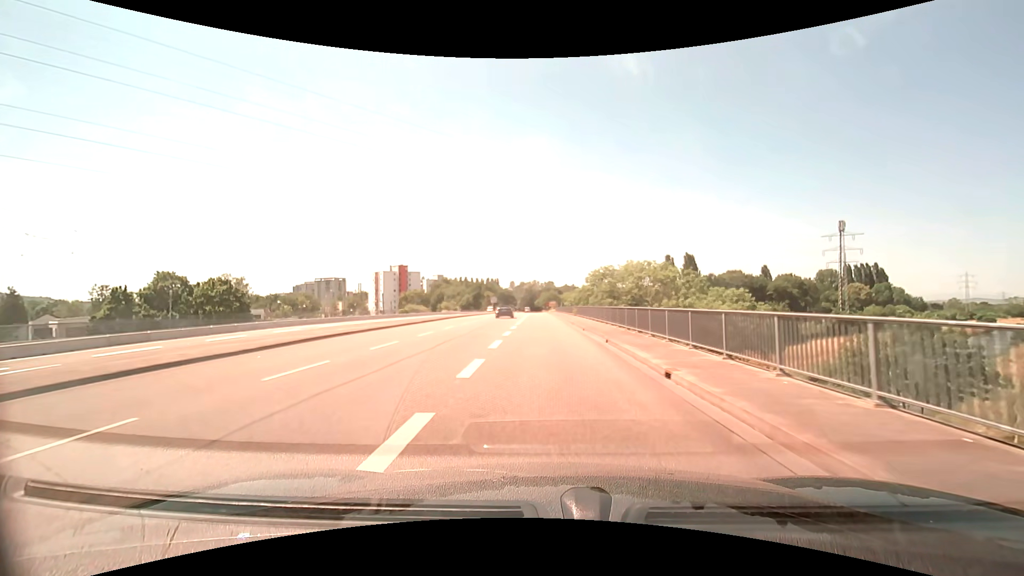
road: secondary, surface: asphalt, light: Day
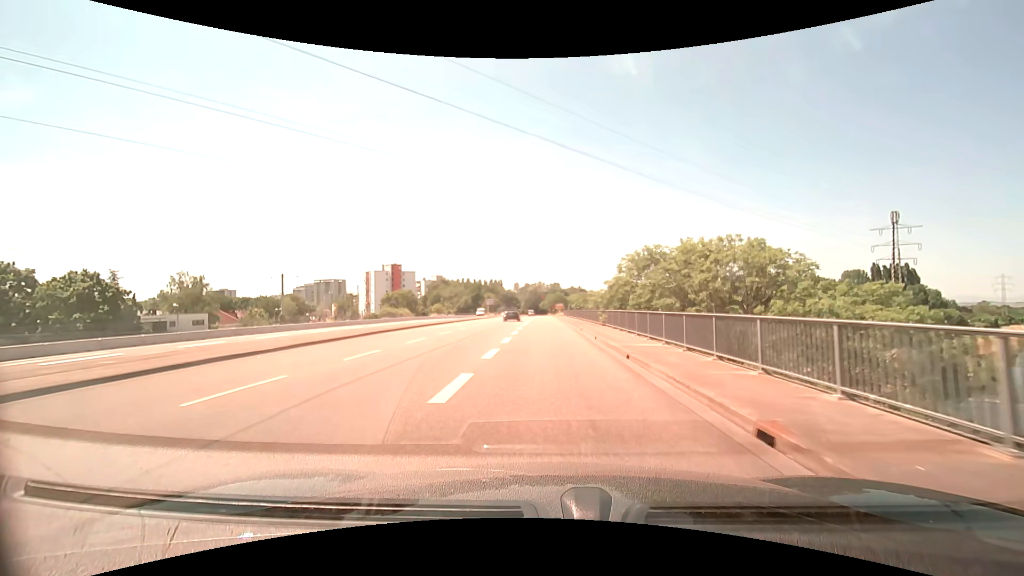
(-0.1, +20.1) m; -1°
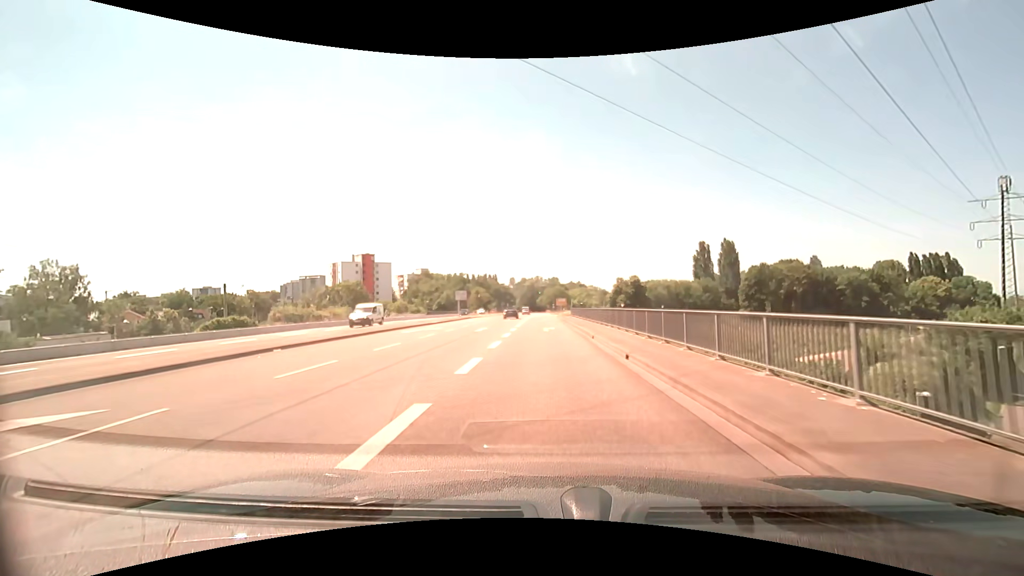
(0.0, +32.8) m; 0°
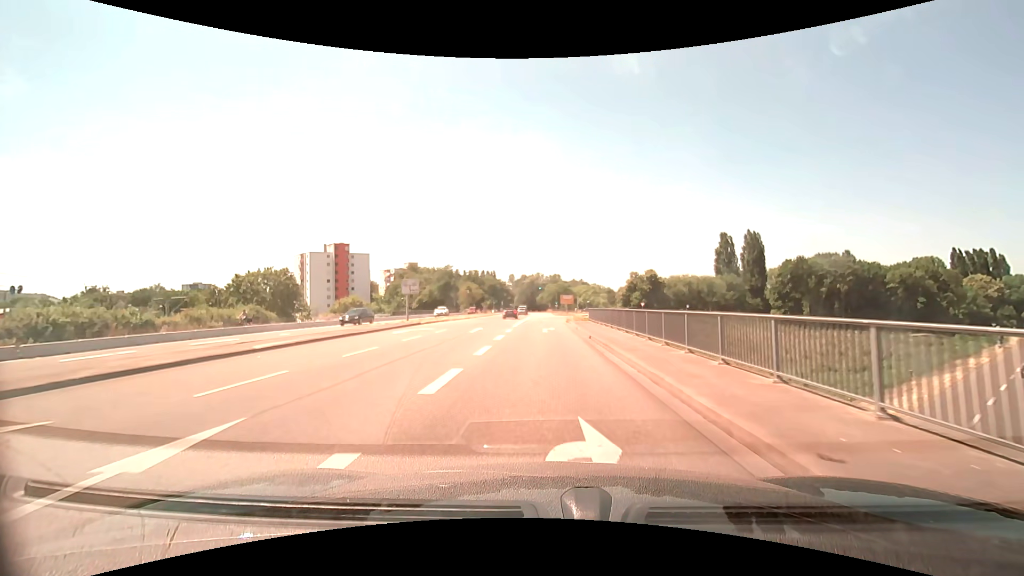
(0.0, +26.0) m; 0°
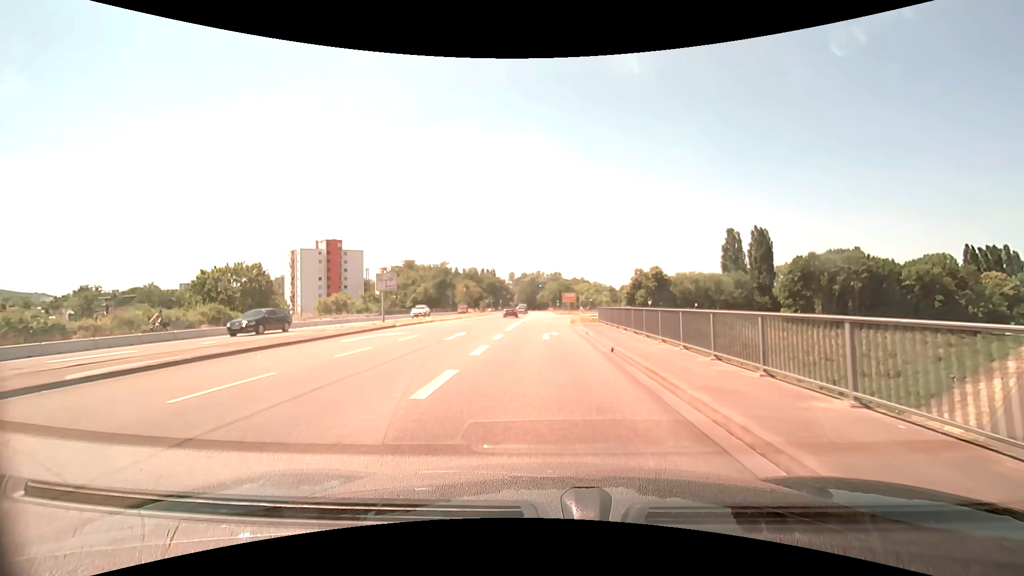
(0.0, +6.5) m; 0°
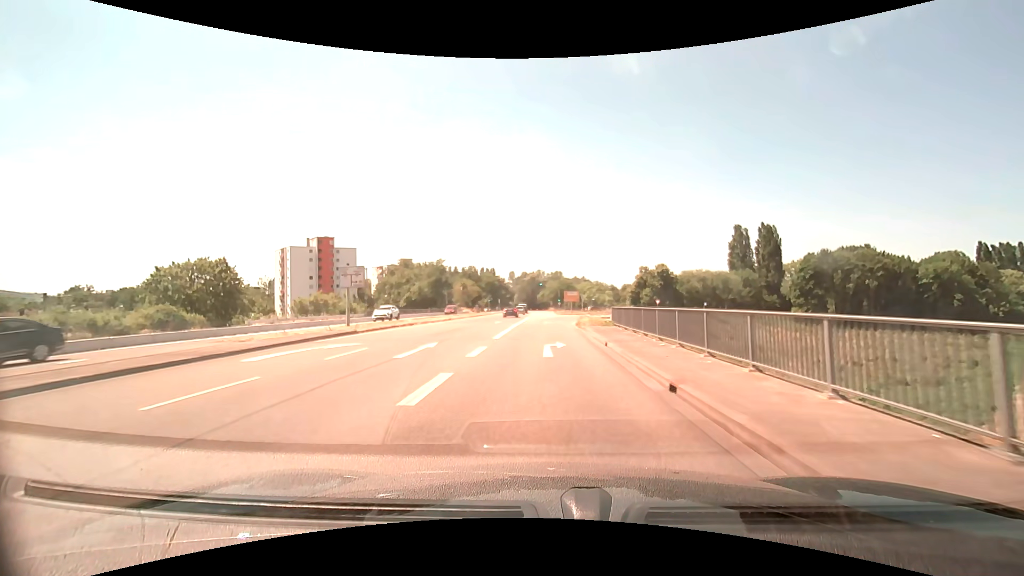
(0.0, +6.5) m; 0°
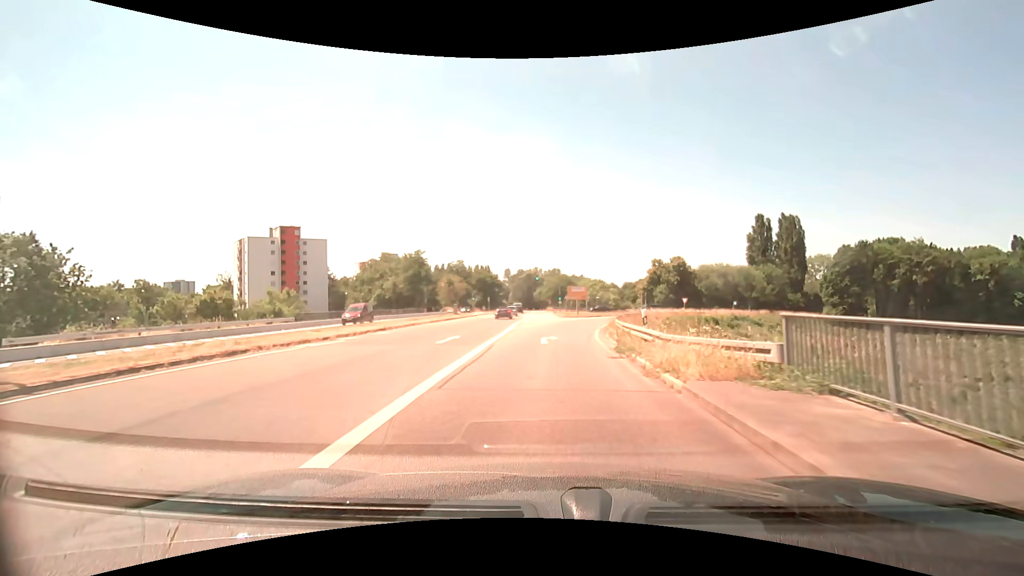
(0.0, +19.5) m; +1°
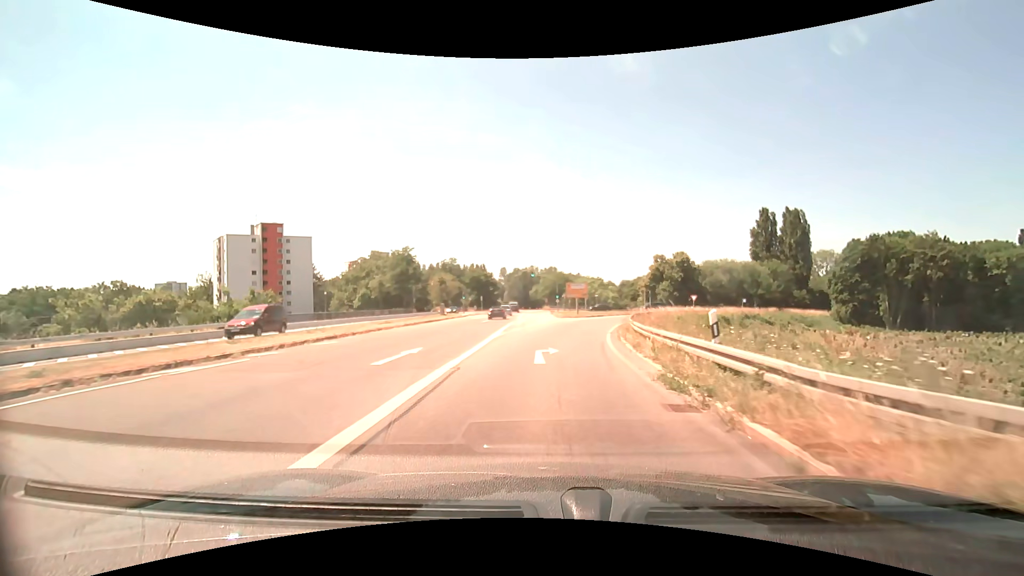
(0.0, +6.5) m; 0°
(0, +10) (+1, +20) (+2, +30) (+3, +40) (+6, +49) (+10, +59) (+14, +68) (+19, +76) (+25, +85) (+30, +93) m
